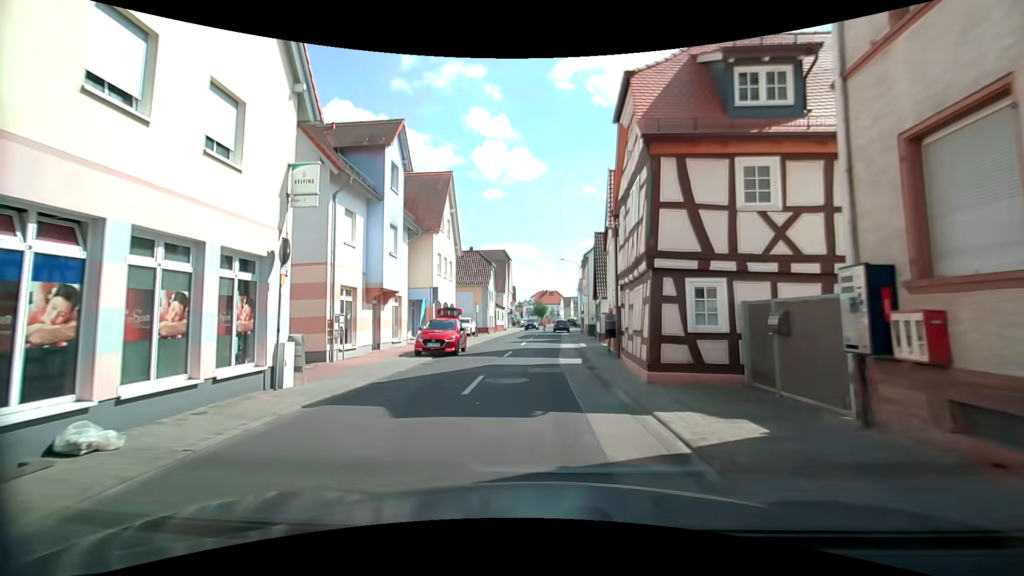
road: secondary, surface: asphalt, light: Day
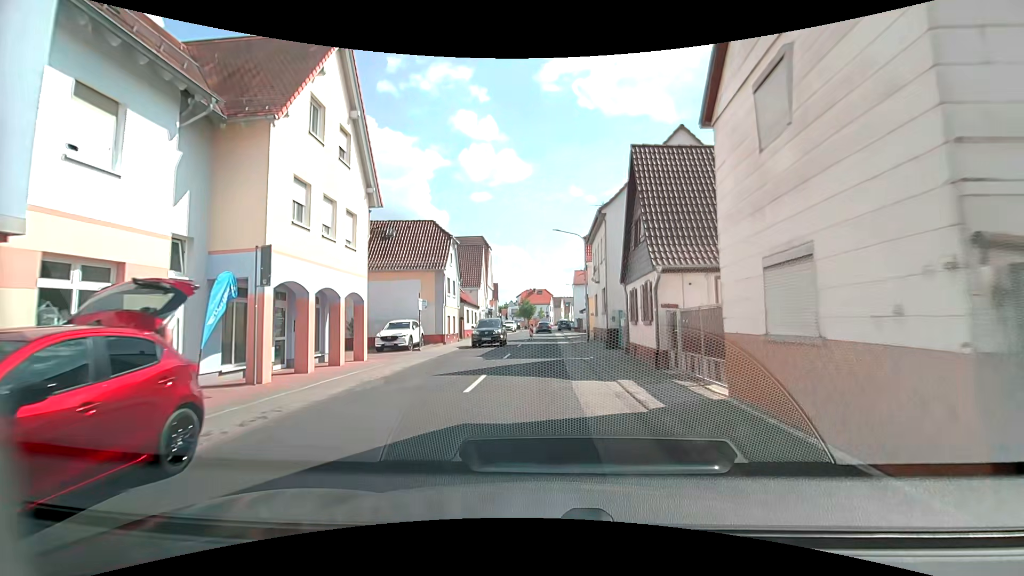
(0.0, +17.4) m; +1°
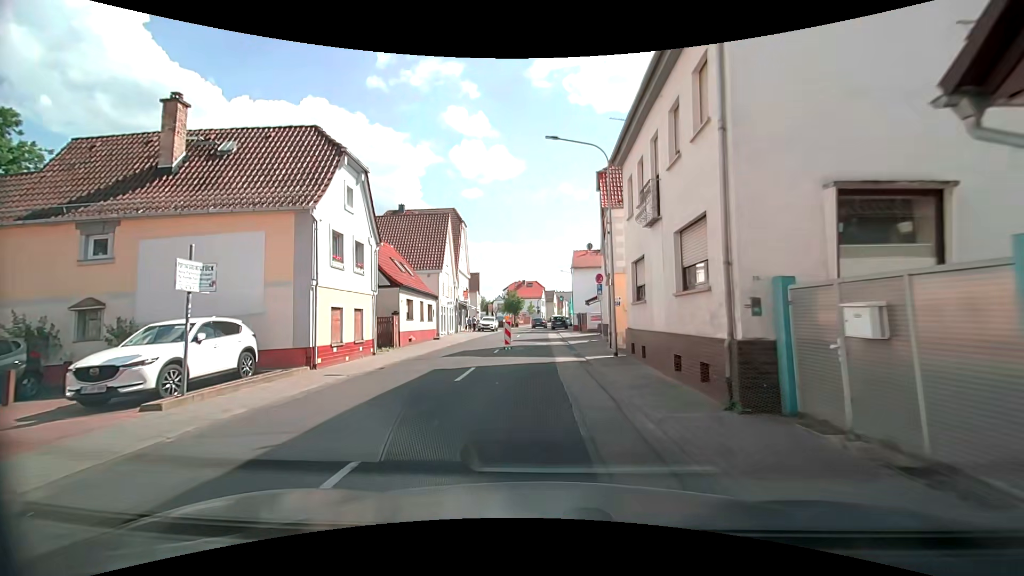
(+0.3, +16.8) m; +1°
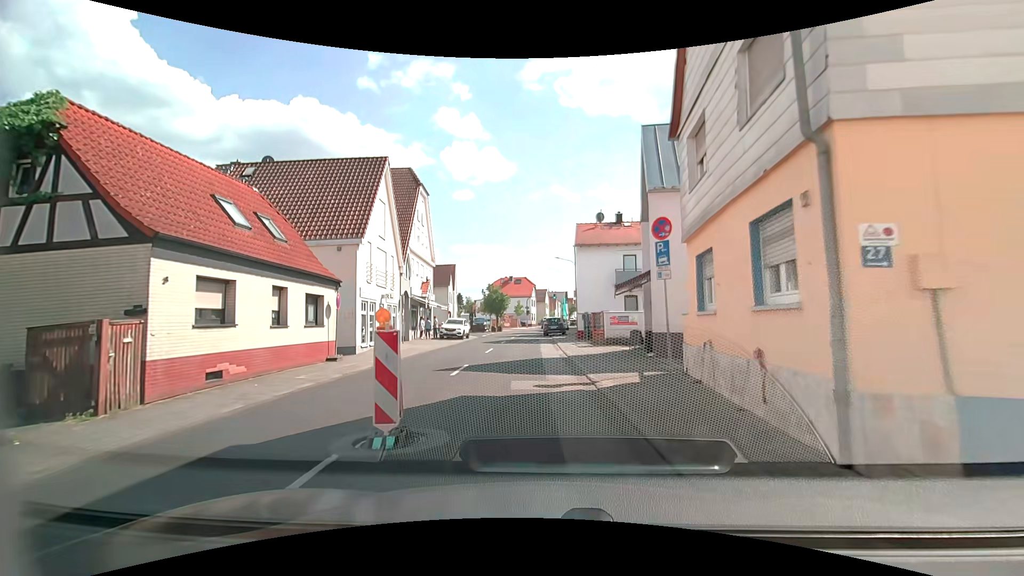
(+0.1, +16.4) m; +1°
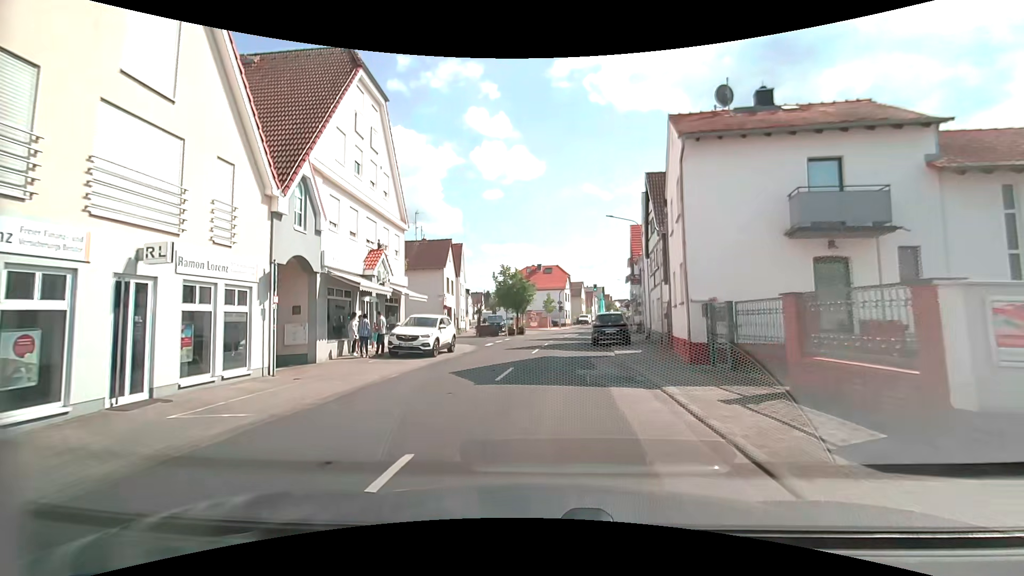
(-0.5, +19.4) m; -3°
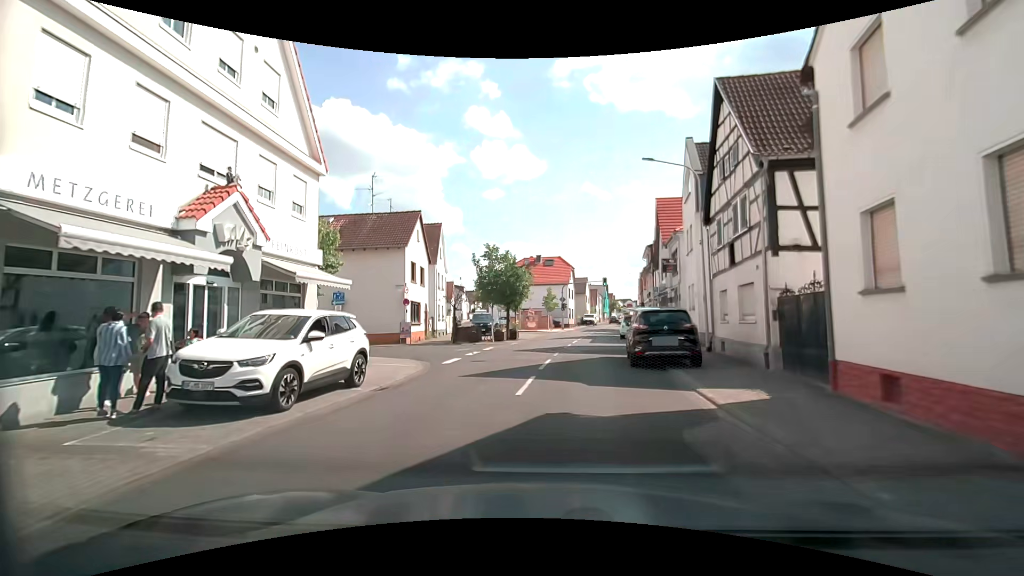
(+0.1, +11.2) m; -1°
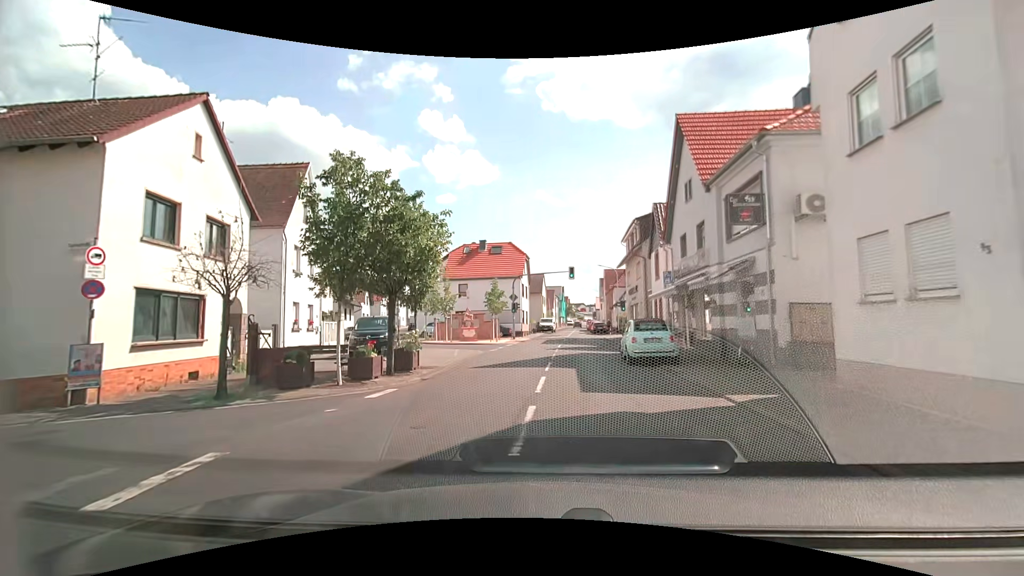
(+1.1, +17.3) m; +6°
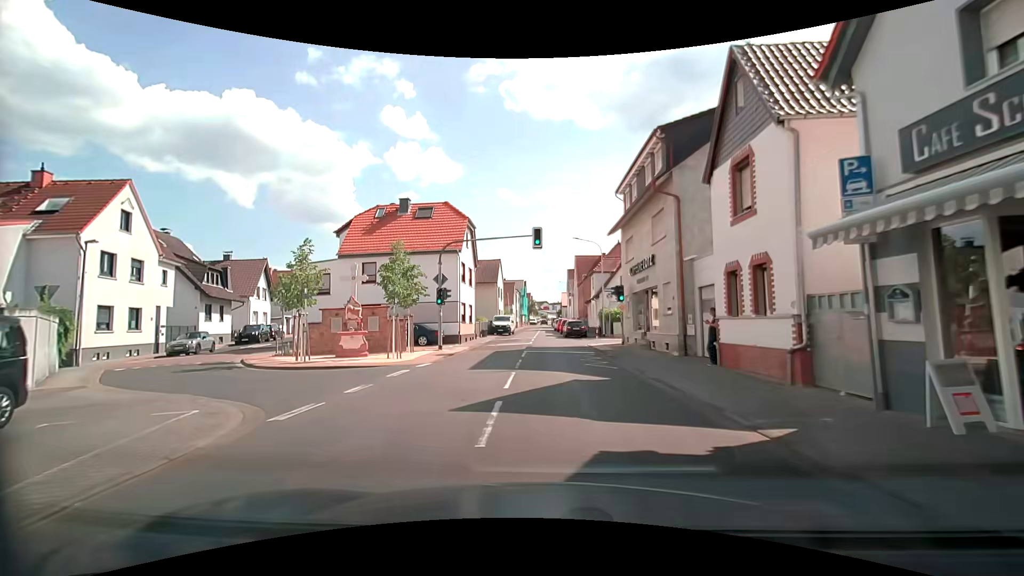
(+1.0, +17.7) m; +4°
(0, +10) (+1, +20) (+1, +30) (+1, +40) (+1, +50) (+1, +60) (+1, +70) (+1, +80) (+1, +90) (+2, +100) m
